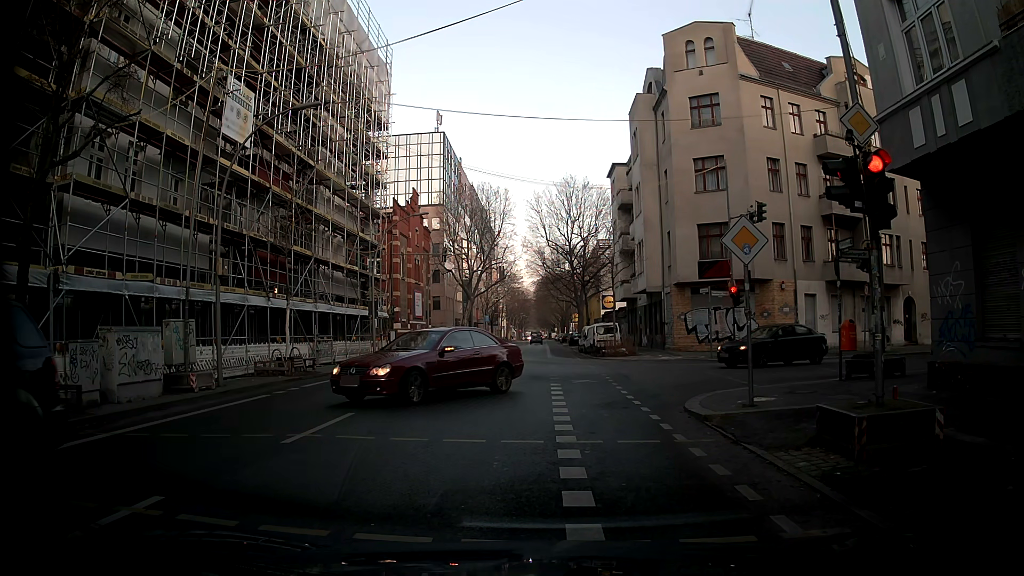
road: tertiary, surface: asphalt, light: Day
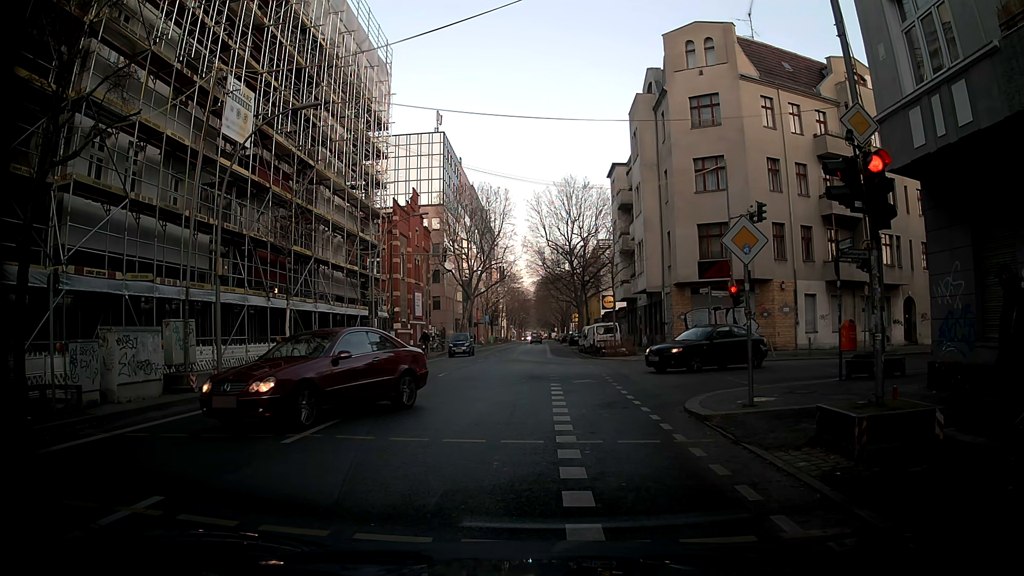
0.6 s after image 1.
(0.0, 0.0) m; 0°
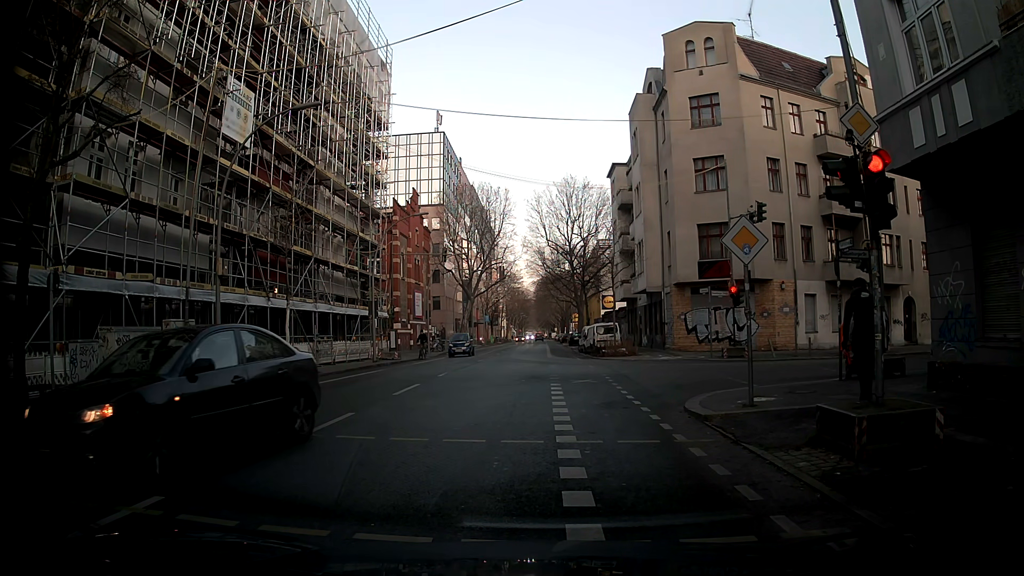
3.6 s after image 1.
(0.0, 0.0) m; 0°
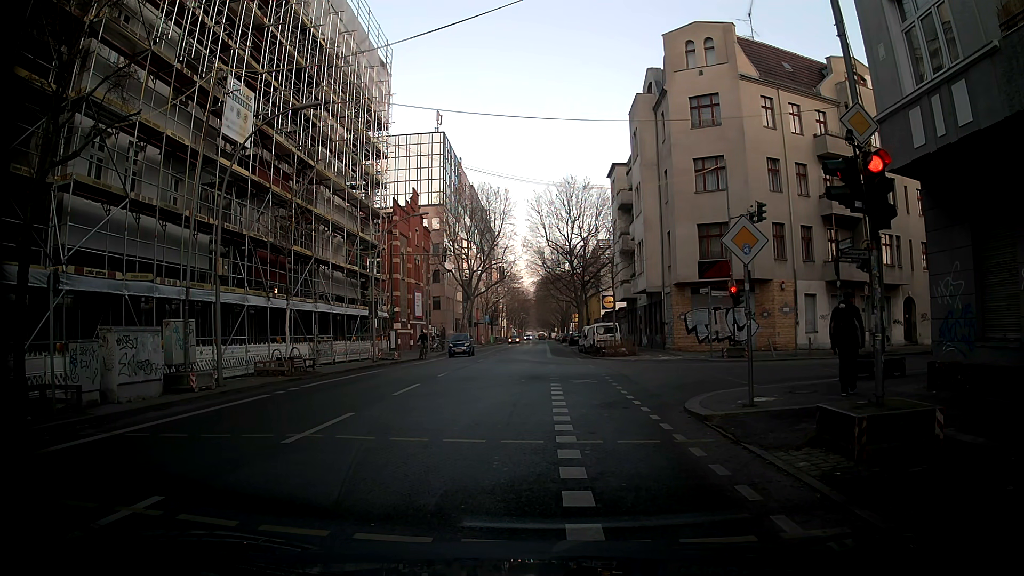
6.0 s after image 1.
(0.0, 0.0) m; 0°
